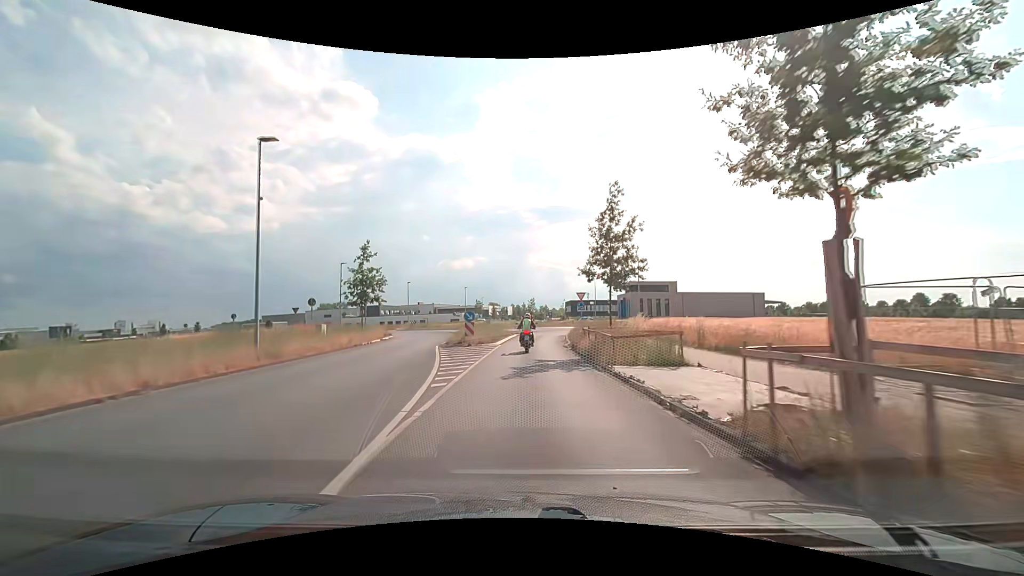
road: secondary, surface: asphalt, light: Day
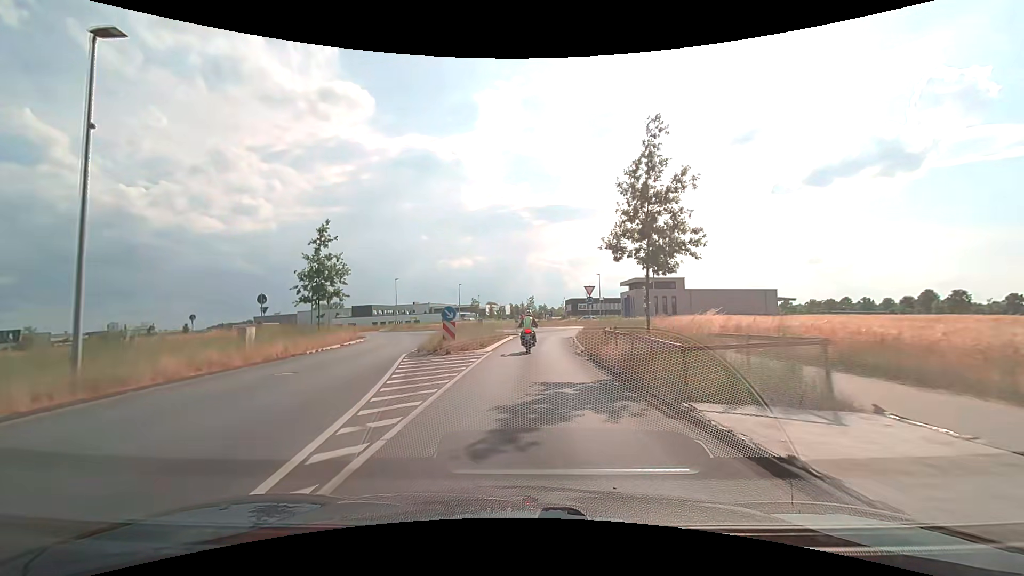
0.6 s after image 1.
(0.0, +6.7) m; 0°
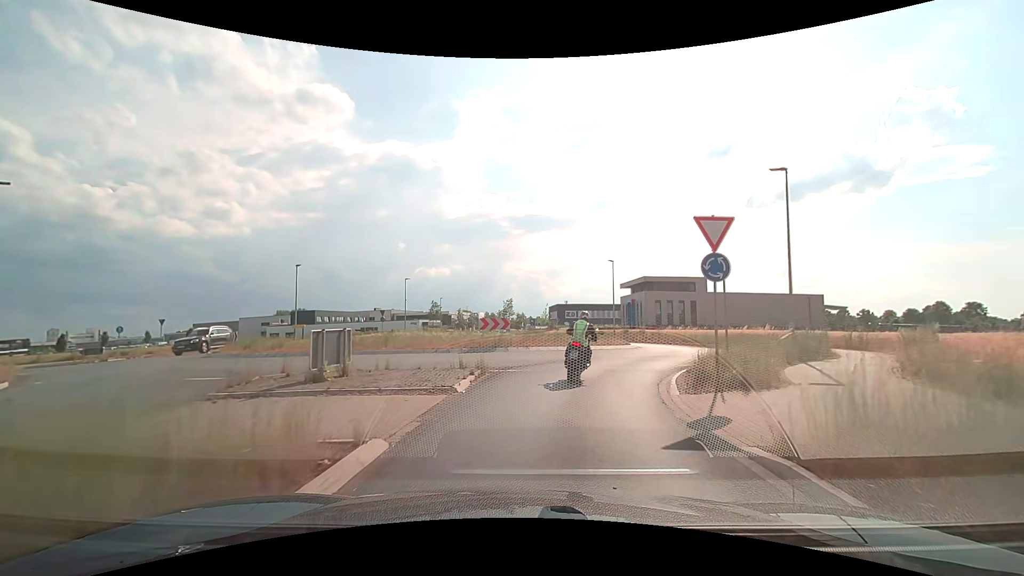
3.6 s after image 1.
(+0.4, +26.4) m; +2°
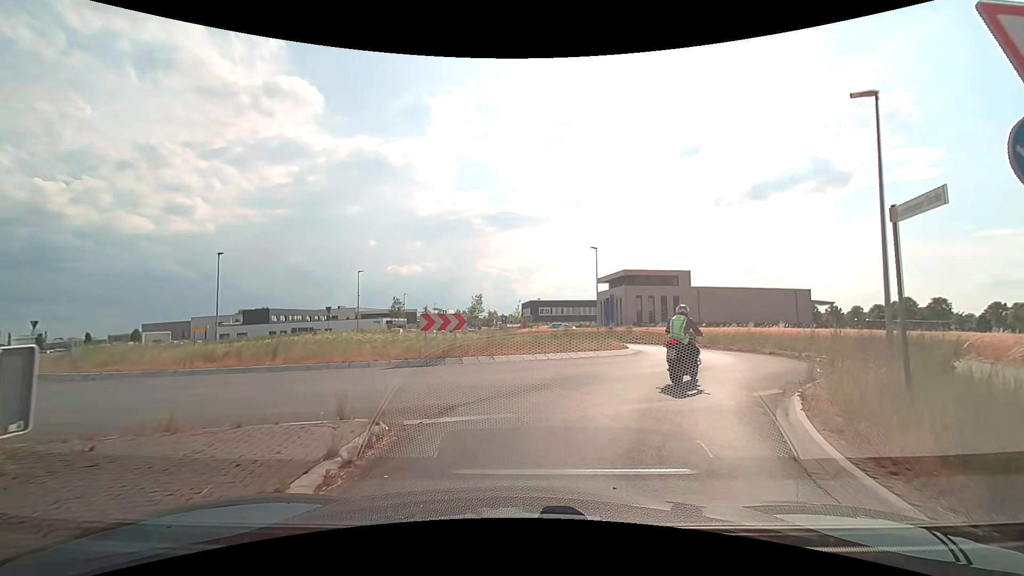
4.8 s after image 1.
(+0.2, +7.1) m; +3°
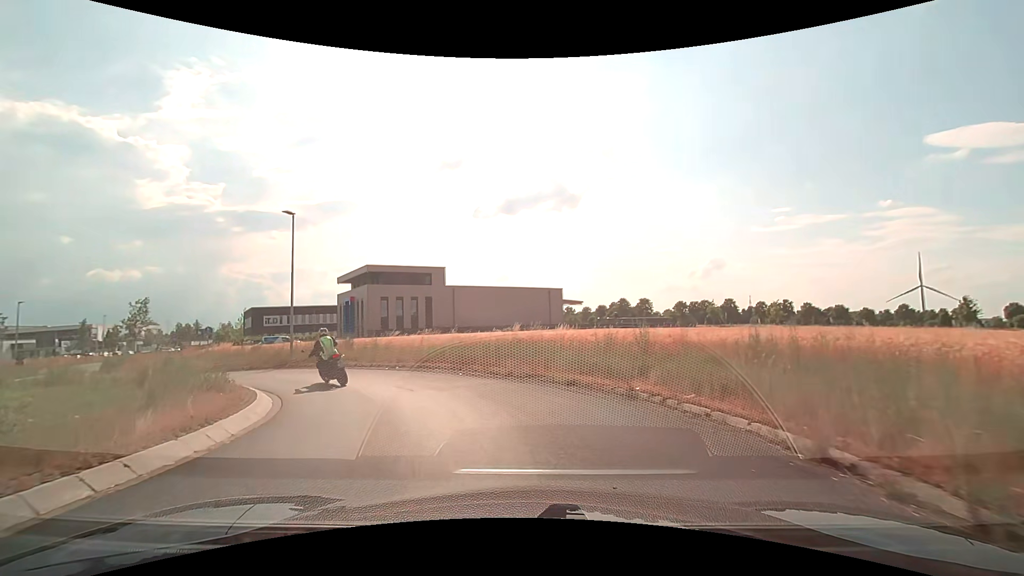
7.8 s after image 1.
(+4.5, +14.6) m; +27°
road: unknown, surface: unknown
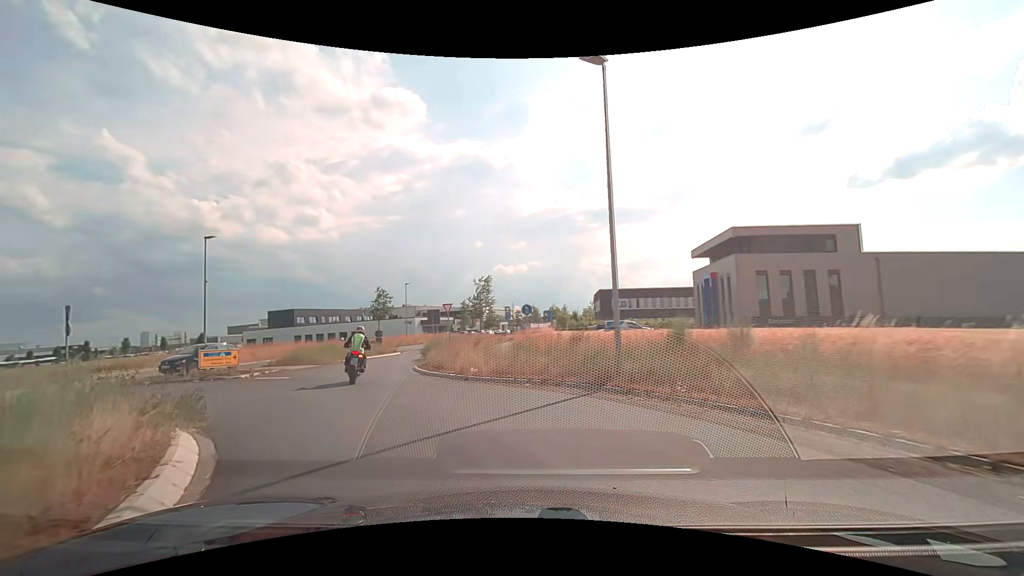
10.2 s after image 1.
(-4.9, +15.4) m; -37°
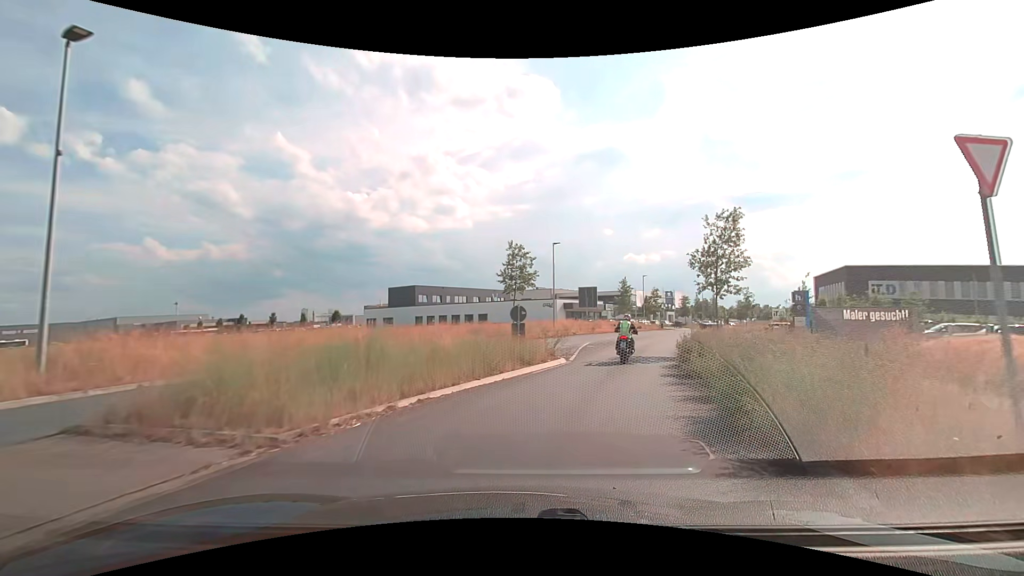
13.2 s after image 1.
(-6.9, +22.1) m; -17°
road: secondary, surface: asphalt
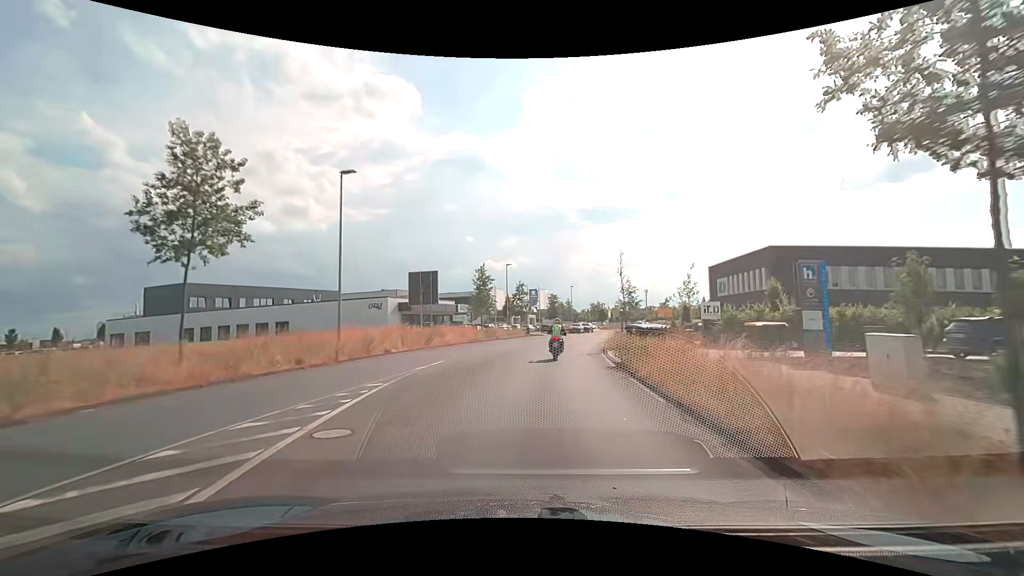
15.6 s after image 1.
(+3.9, +20.8) m; +17°
(0, +10) (+1, +20) (+2, +30) (+3, +40) (+5, +50) (+8, +59) (+11, +69) (+14, +78) (+18, +88) (+22, +97) m
